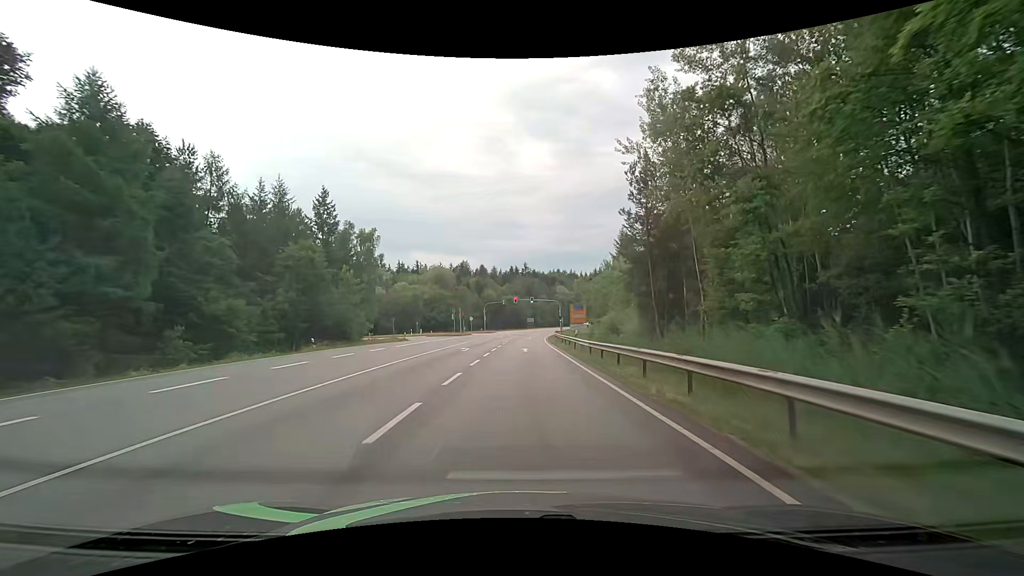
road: secondary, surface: asphalt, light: Day
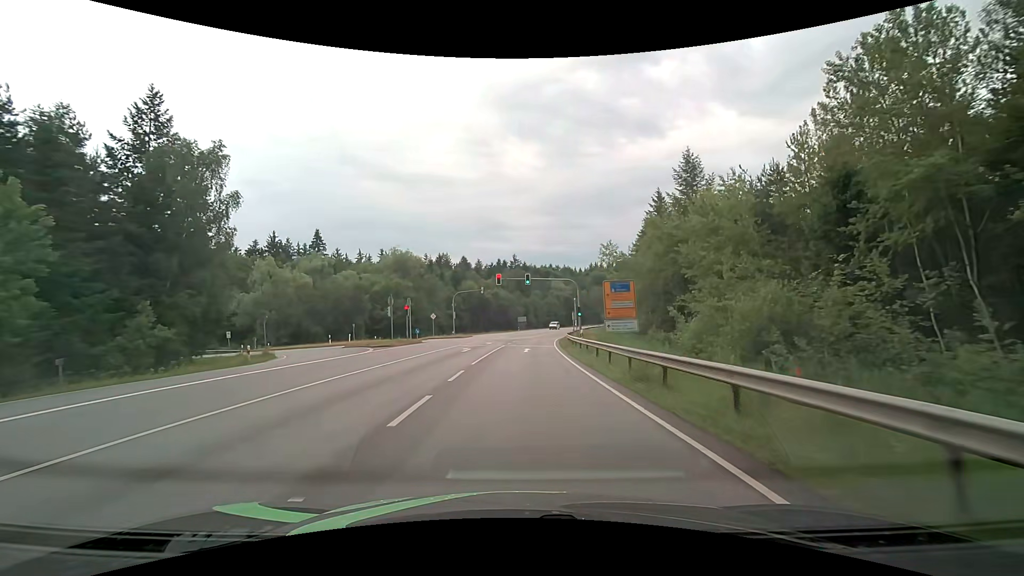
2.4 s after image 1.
(+0.3, +34.9) m; +2°
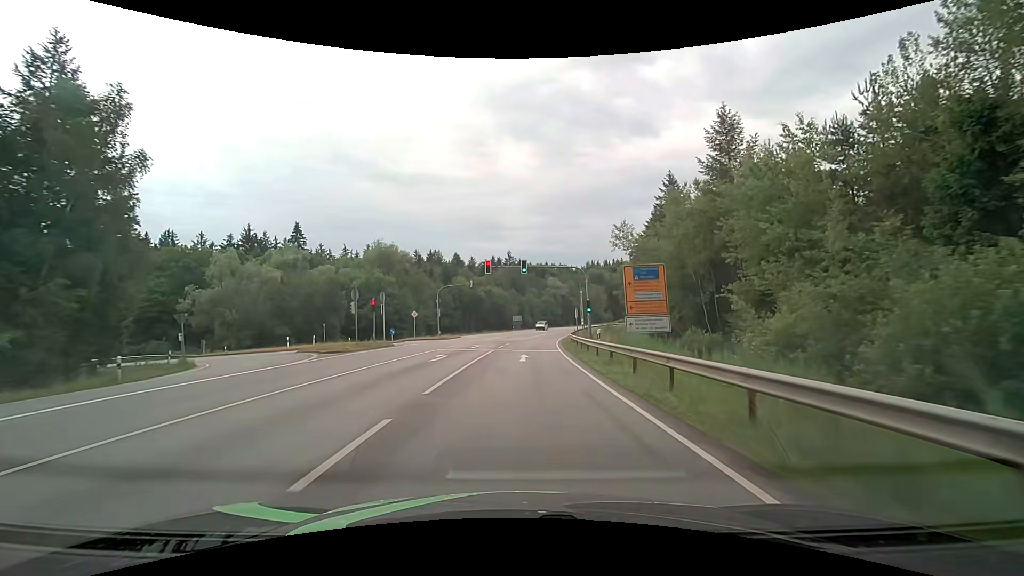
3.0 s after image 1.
(0.0, +8.8) m; 0°
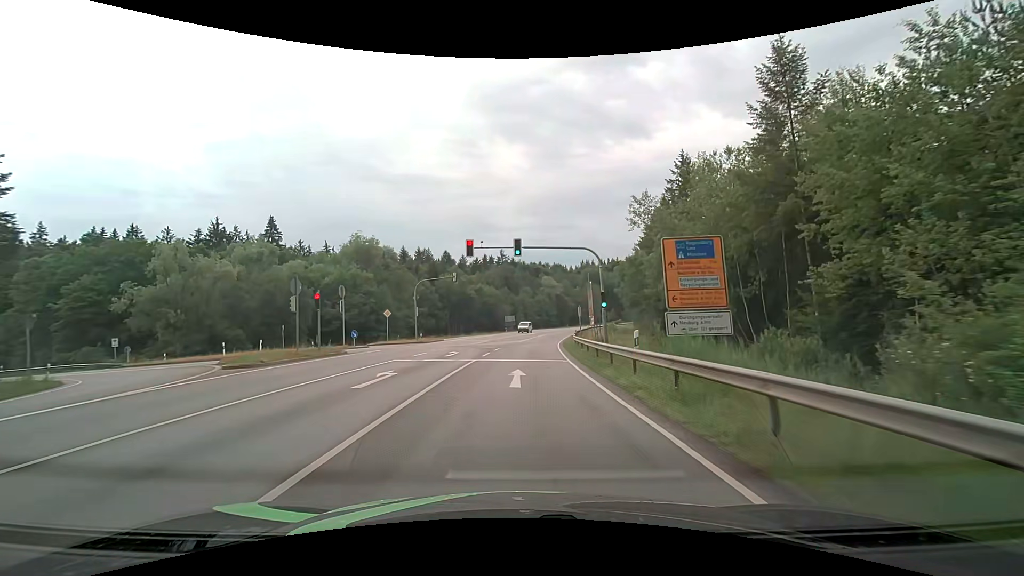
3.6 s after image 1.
(+0.1, +8.8) m; +1°
(0, +10) (0, +20) (+1, +30) (+1, +40) (+2, +50) (+3, +60) (+5, +70) (+6, +80) (+8, +89) (+10, +99) m
